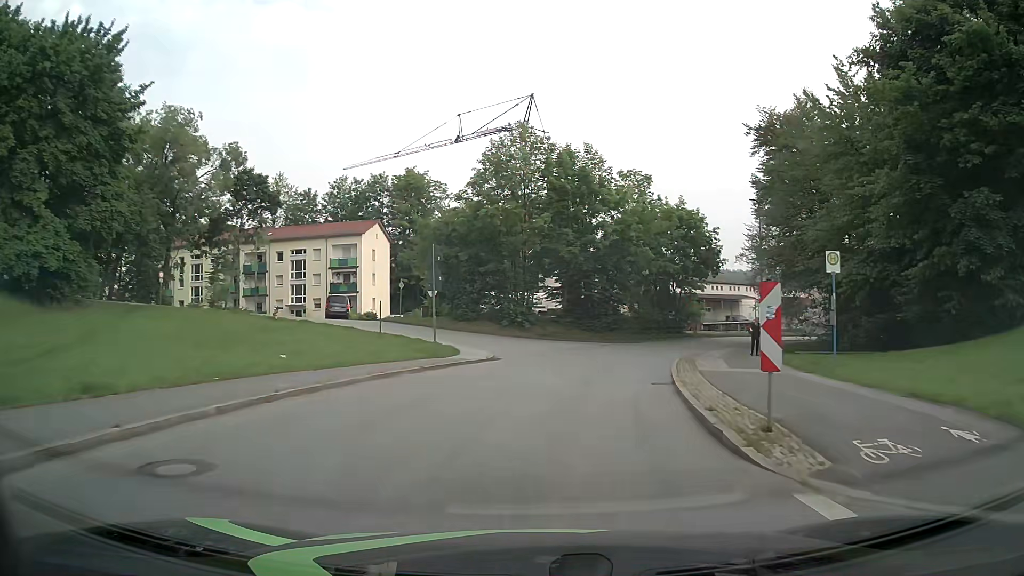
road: unclassified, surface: asphalt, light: Day
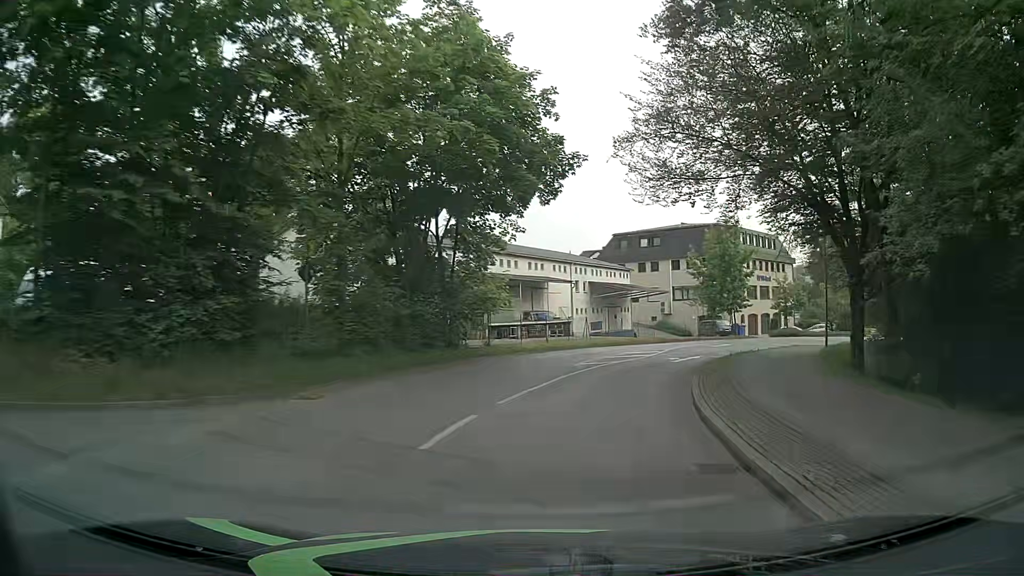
(+6.2, +34.6) m; +21°
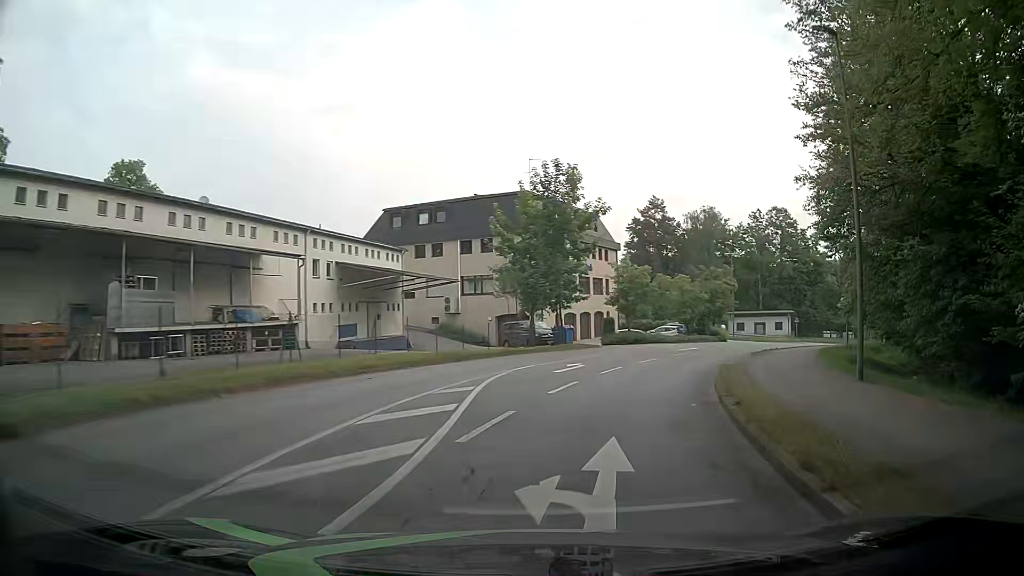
(+3.1, +20.9) m; +19°
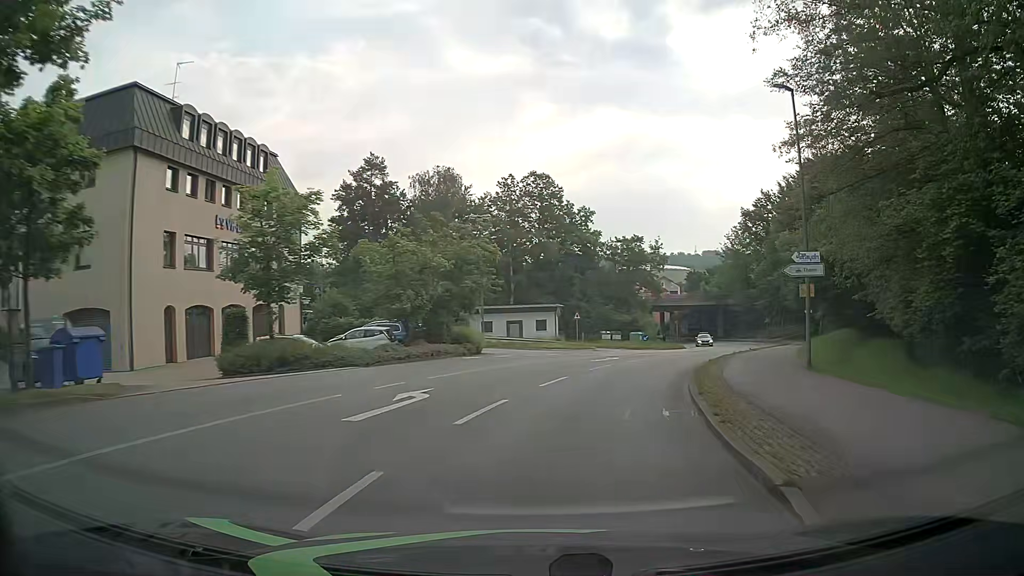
(+6.0, +27.6) m; +23°
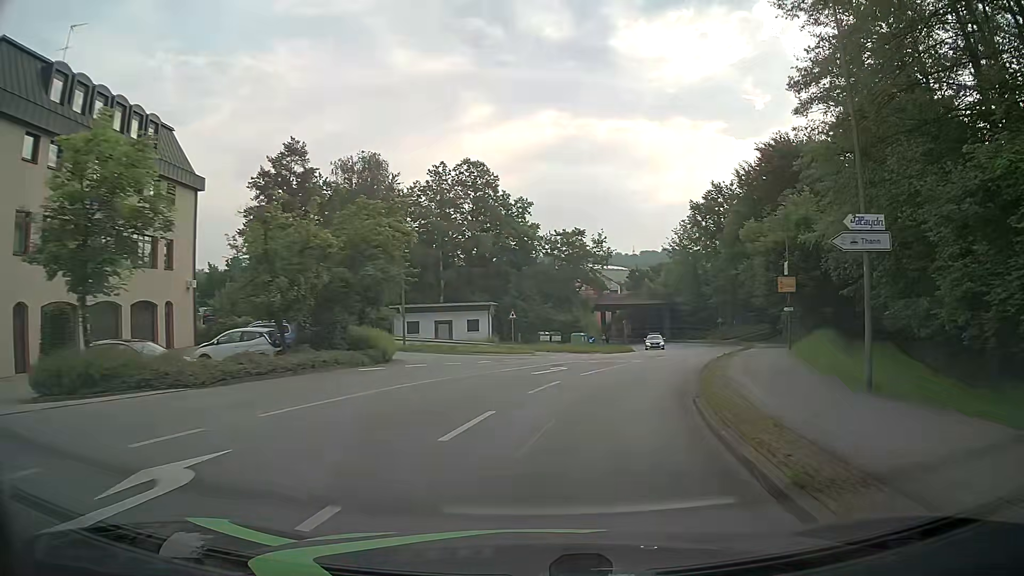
(+0.3, +7.1) m; +5°
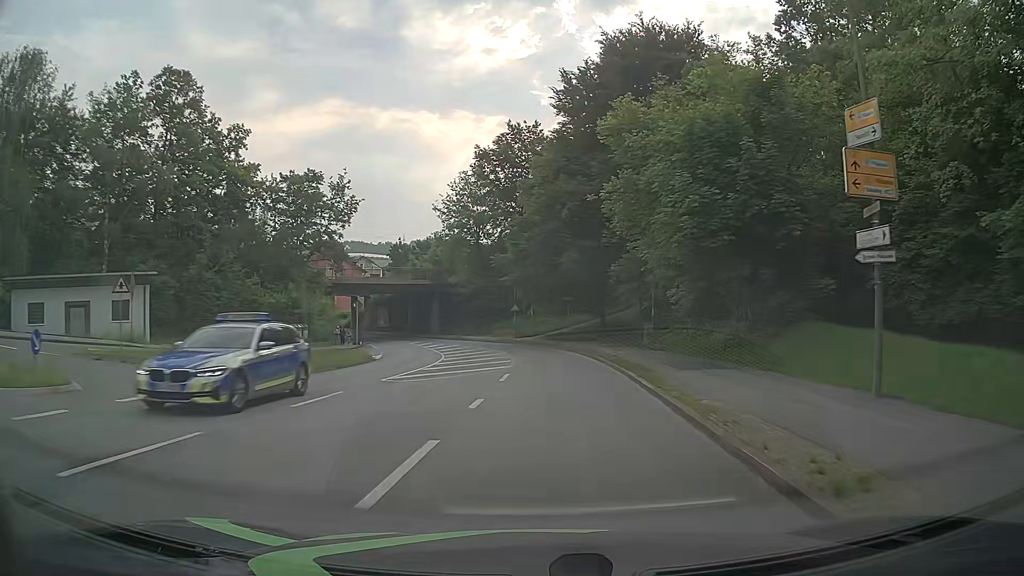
(+4.9, +27.7) m; +19°
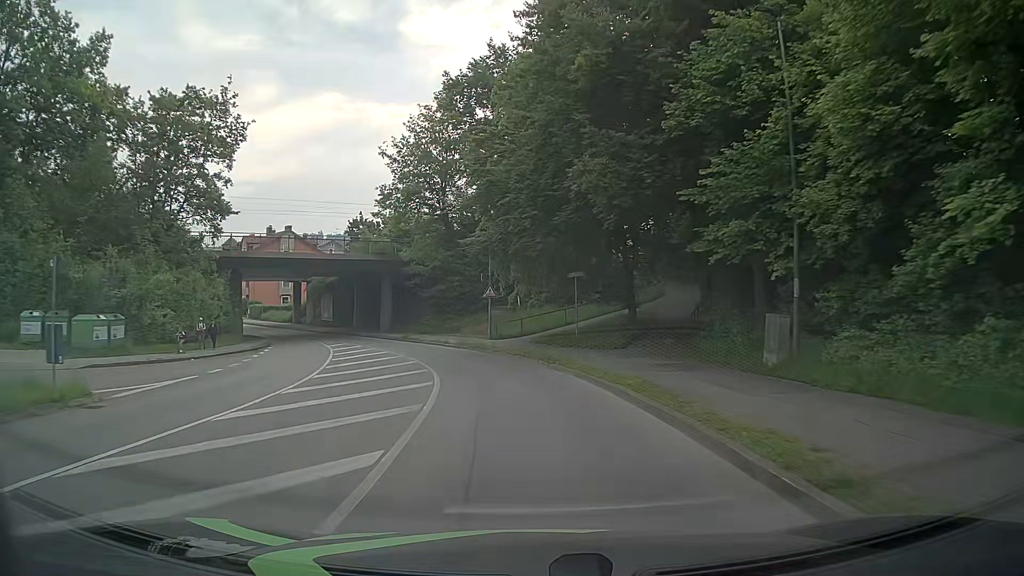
(+0.7, +21.6) m; +2°
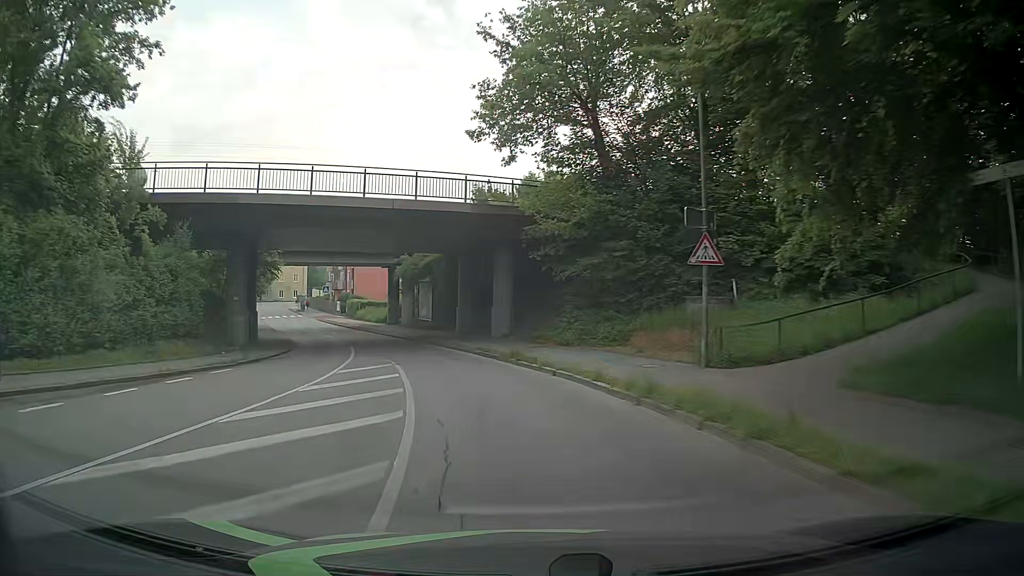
(-2.5, +22.0) m; -13°
(-1, +10) (-3, +20) (-6, +29) (-10, +38) (-14, +47) (-18, +56) (-23, +65) (-27, +74) (-32, +83) (-36, +92) m
